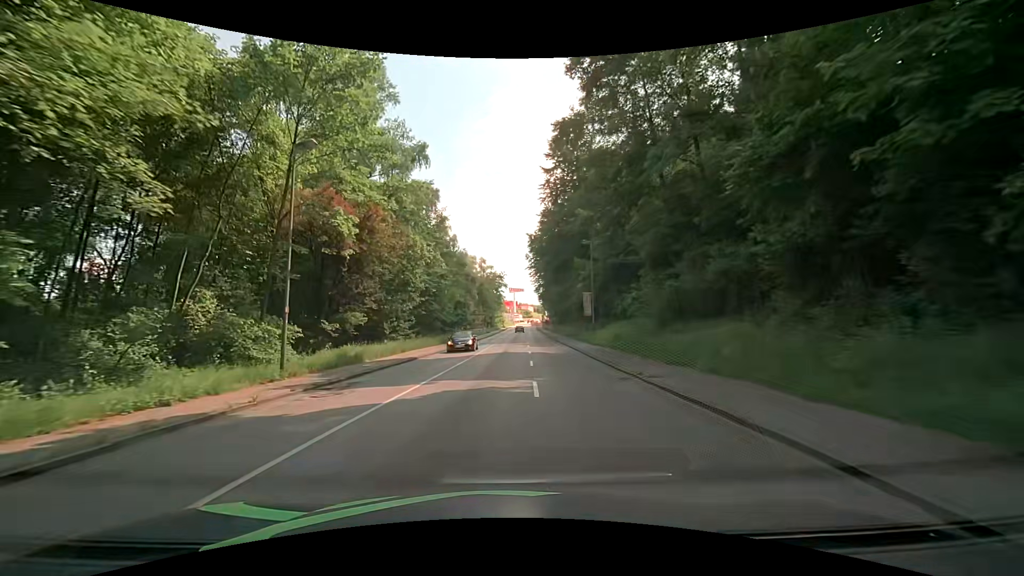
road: tertiary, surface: asphalt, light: Day
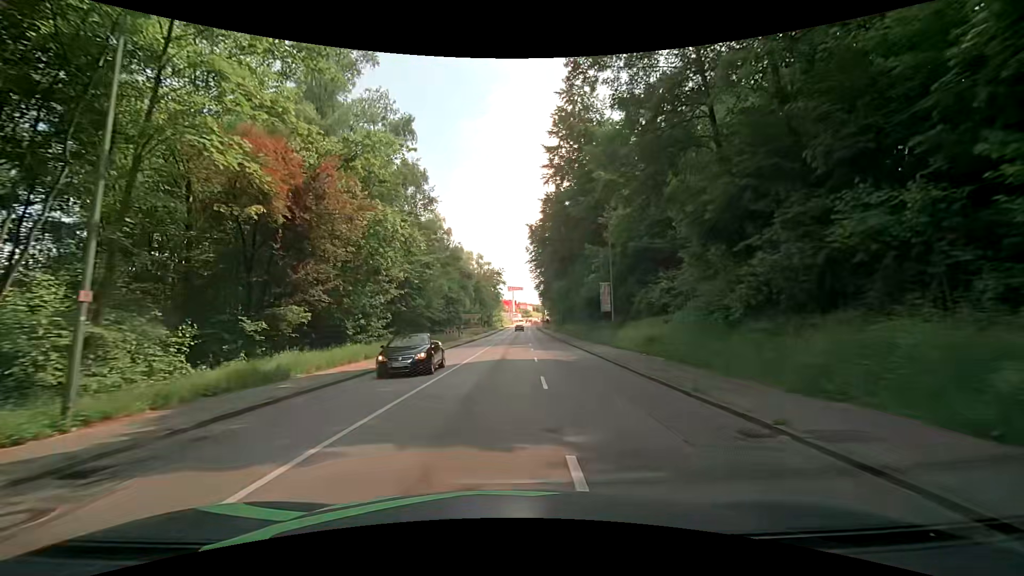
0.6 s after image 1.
(+0.1, +7.8) m; 0°
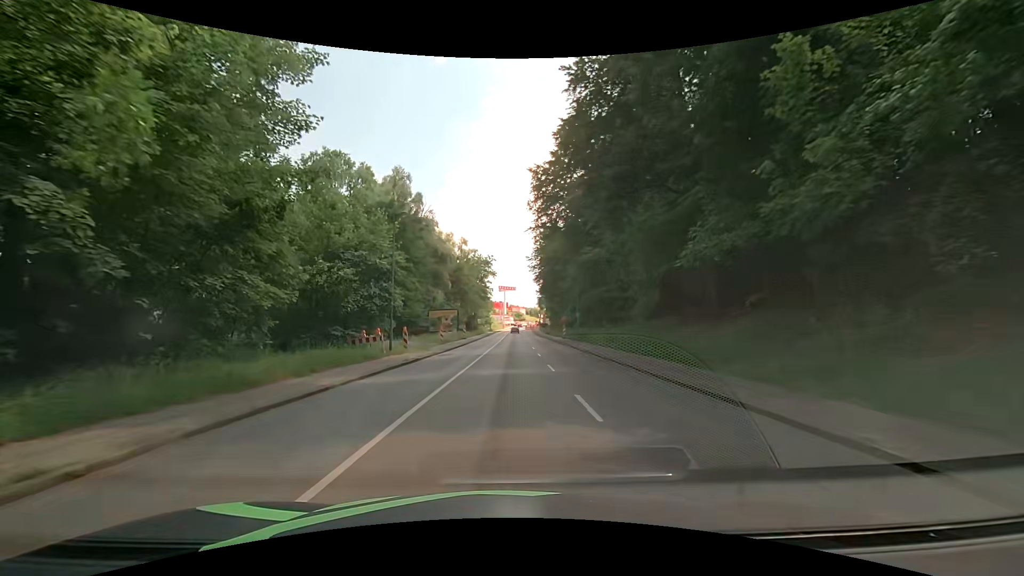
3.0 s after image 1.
(+0.5, +30.9) m; +2°
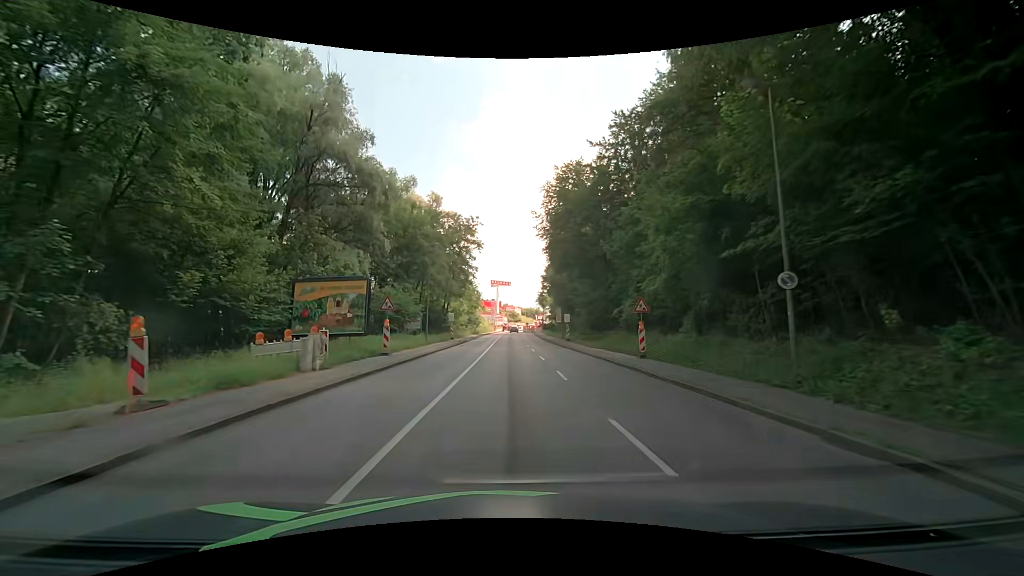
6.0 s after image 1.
(-0.2, +38.7) m; 0°
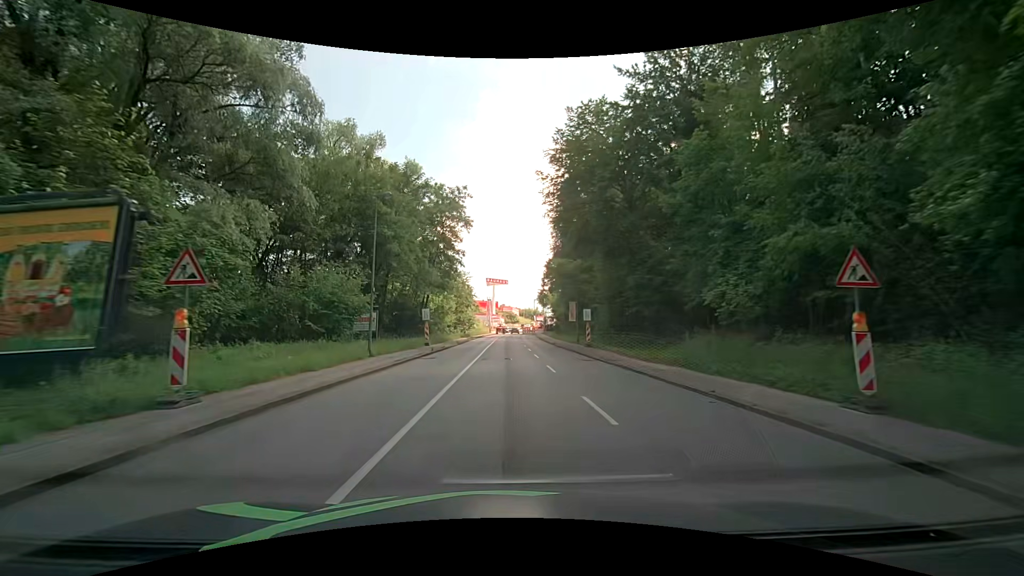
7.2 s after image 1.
(+0.1, +15.5) m; 0°
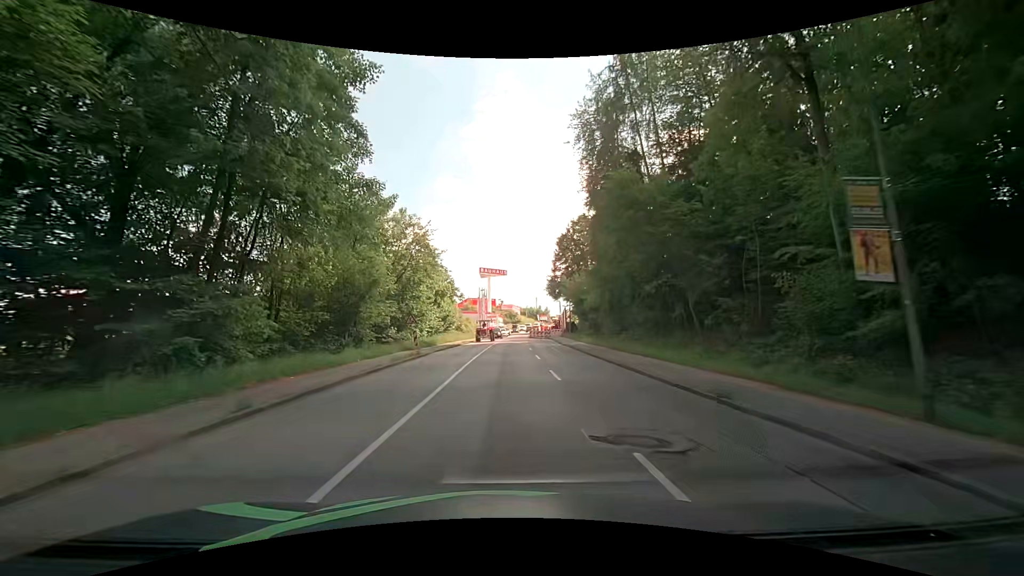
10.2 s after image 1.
(+0.1, +38.7) m; 0°
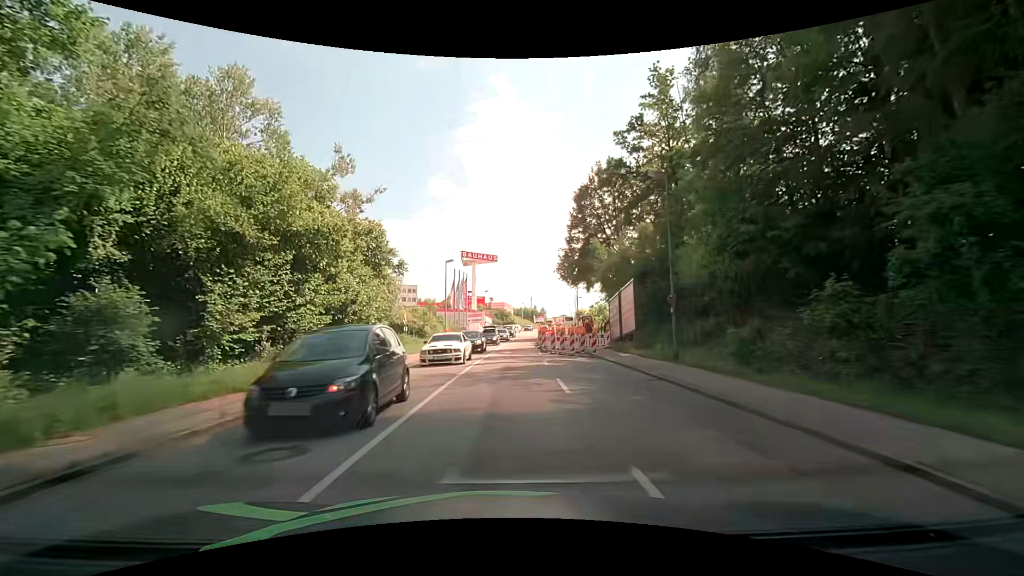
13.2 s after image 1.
(+0.8, +38.7) m; +1°
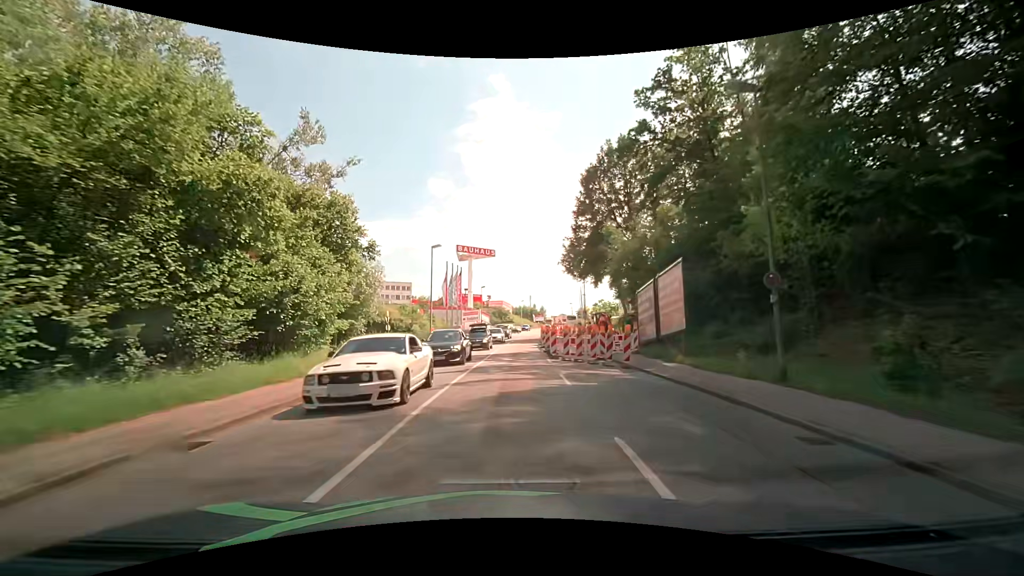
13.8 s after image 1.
(0.0, +7.8) m; 0°
(0, +10) (0, +20) (0, +30) (+1, +40) (+1, +50) (+2, +60) (+3, +70) (+4, +80) (+5, +90) (+7, +100) m
